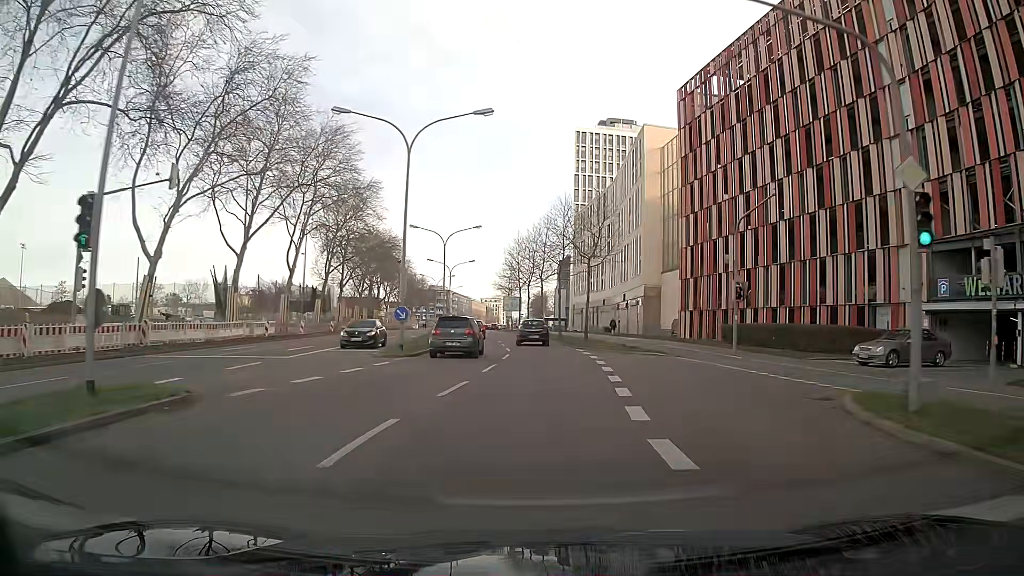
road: secondary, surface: asphalt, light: Day
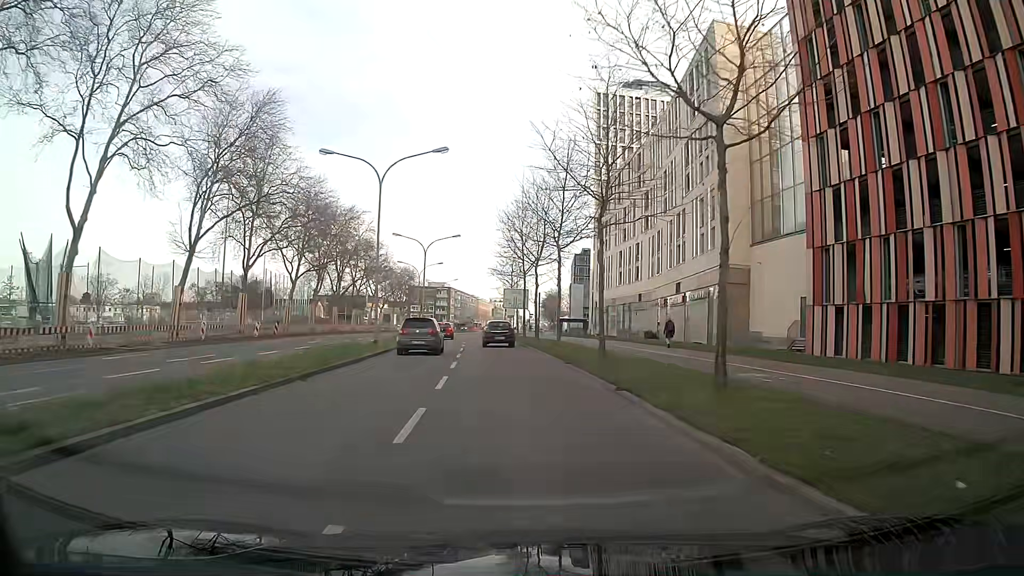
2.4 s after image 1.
(+0.1, +28.7) m; -1°
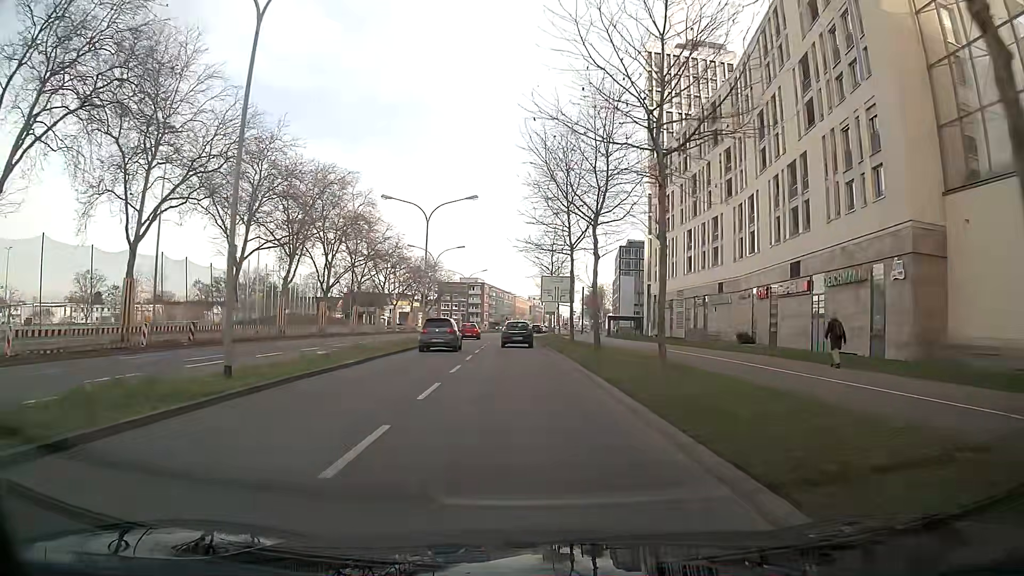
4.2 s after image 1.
(-0.6, +19.8) m; -1°
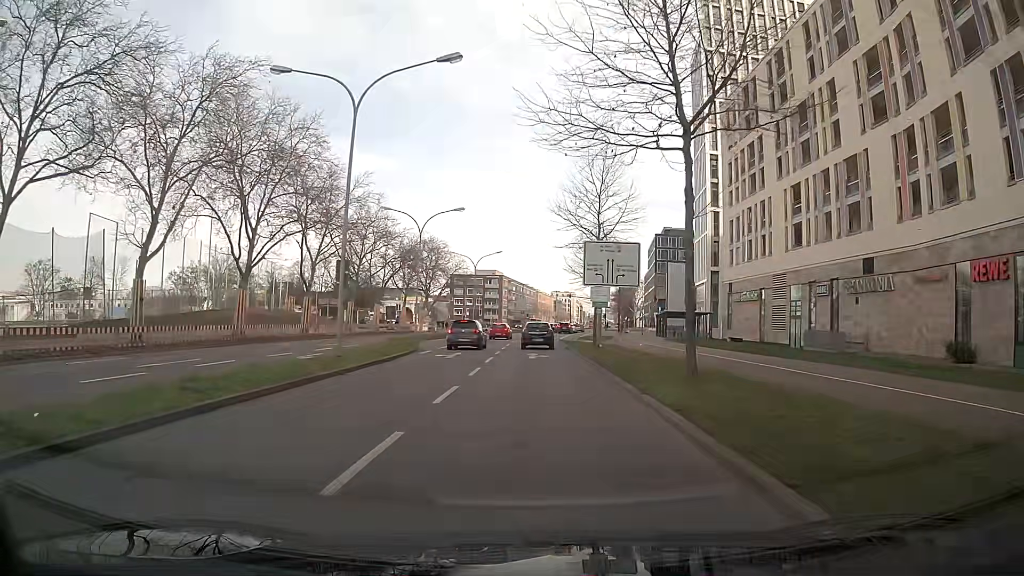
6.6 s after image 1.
(-1.1, +24.5) m; -5°
